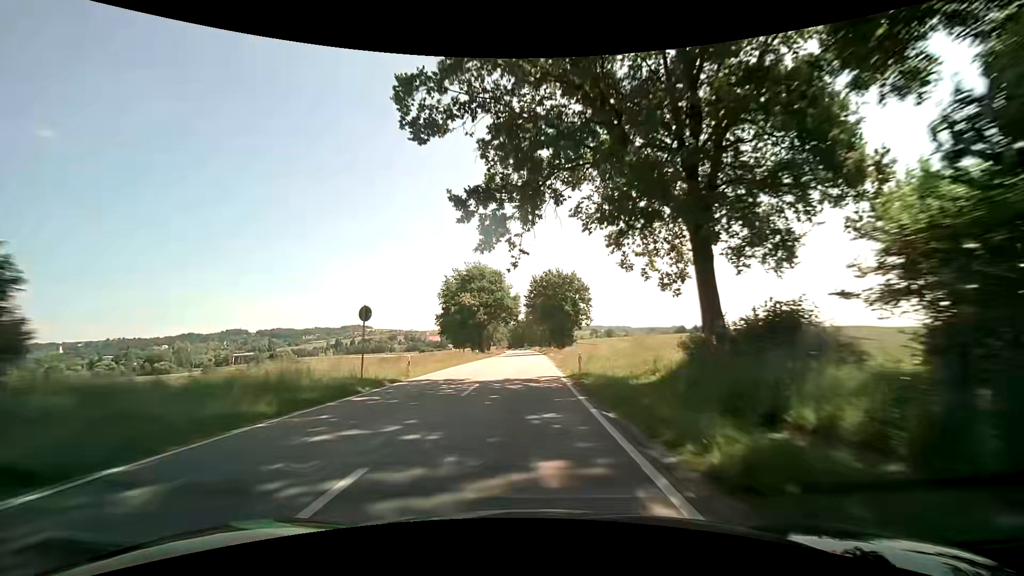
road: secondary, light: Day
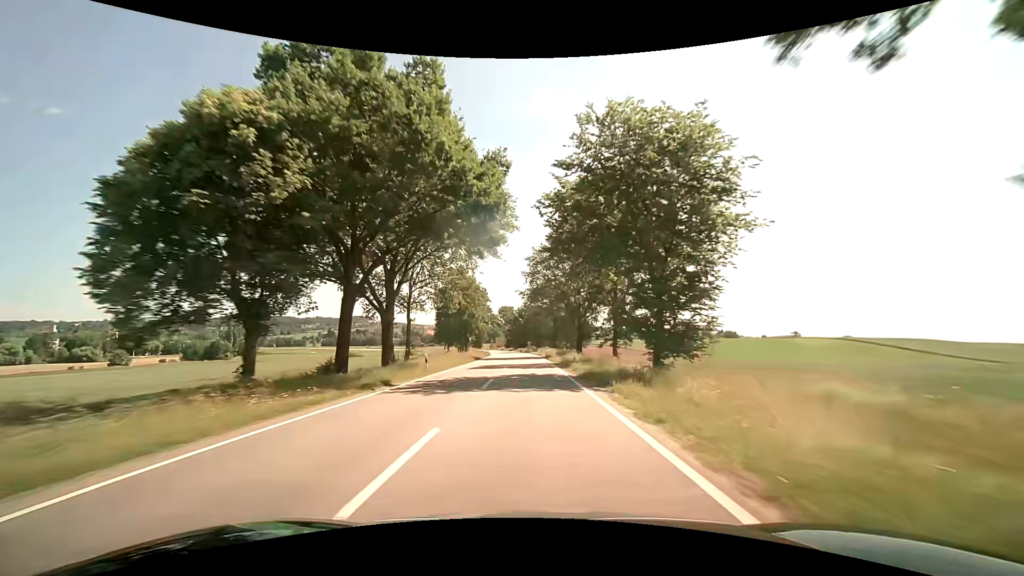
(-0.8, +69.3) m; -1°
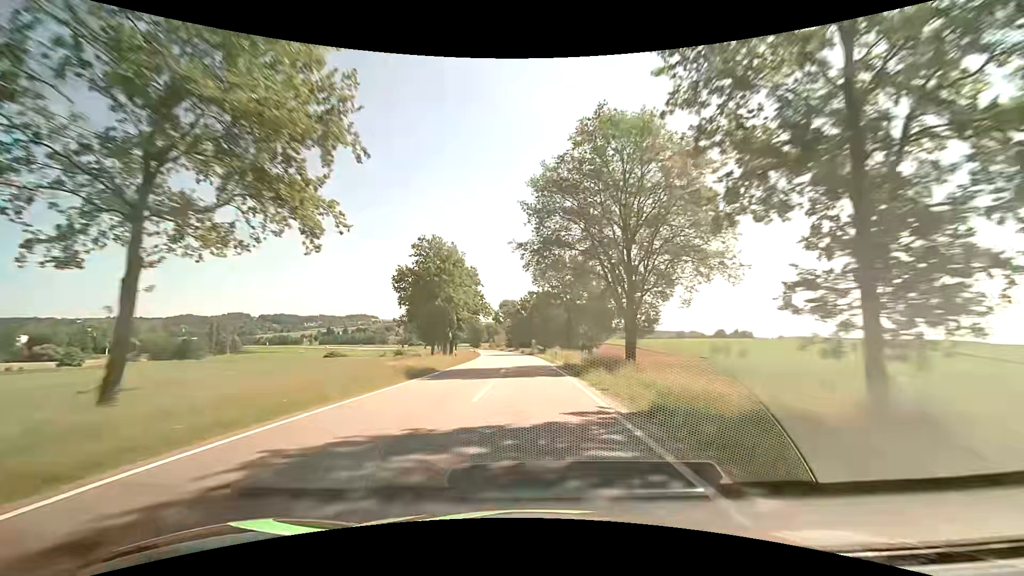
(0.0, +28.1) m; 0°
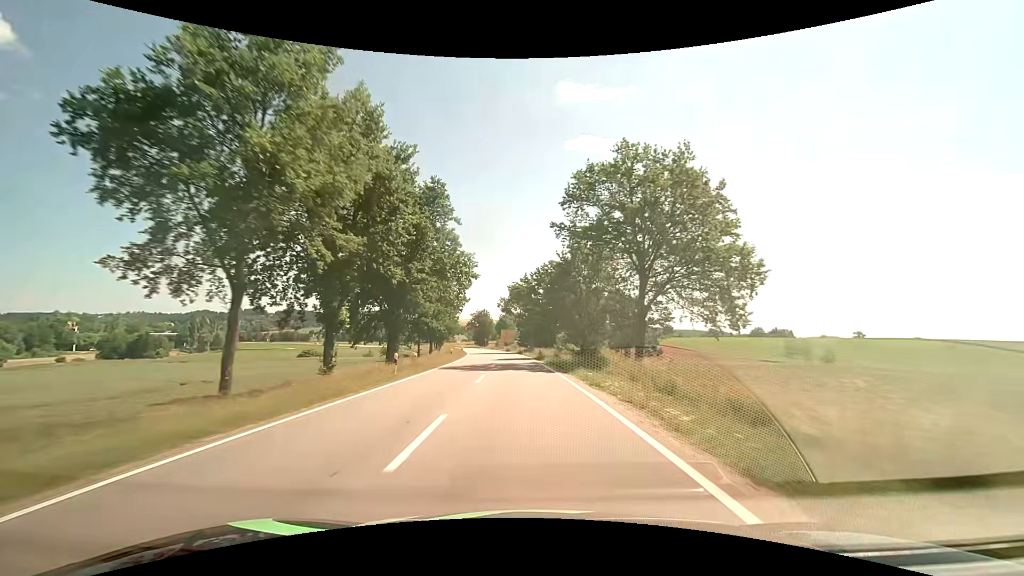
(-0.8, +42.4) m; -2°
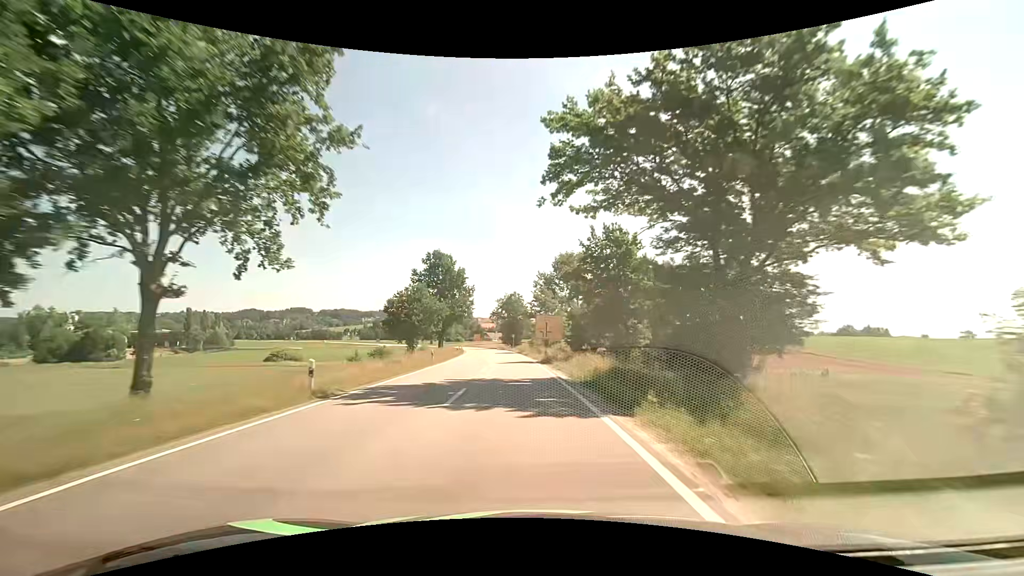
(-2.3, +54.6) m; -5°
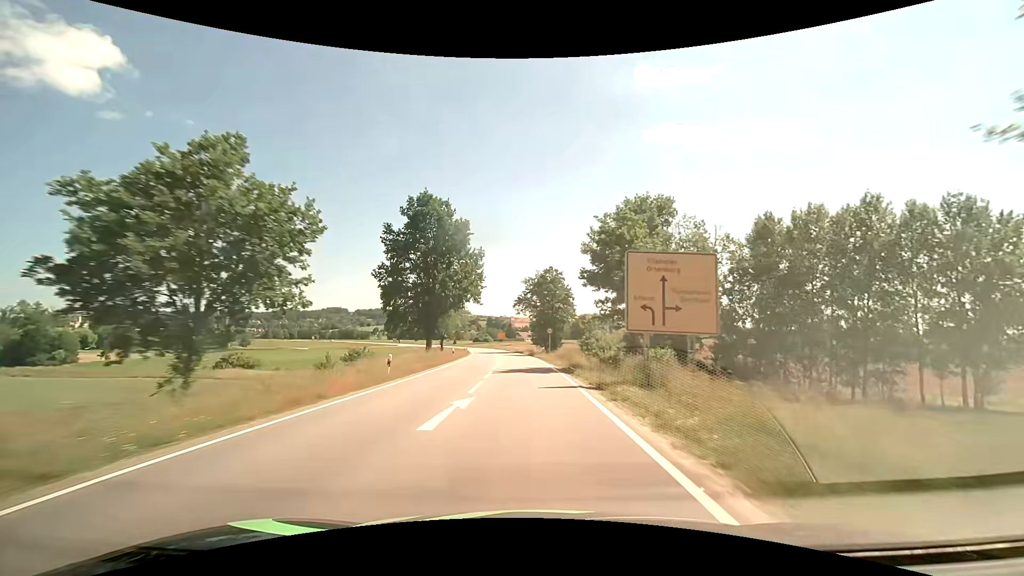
(-1.4, +38.8) m; -4°
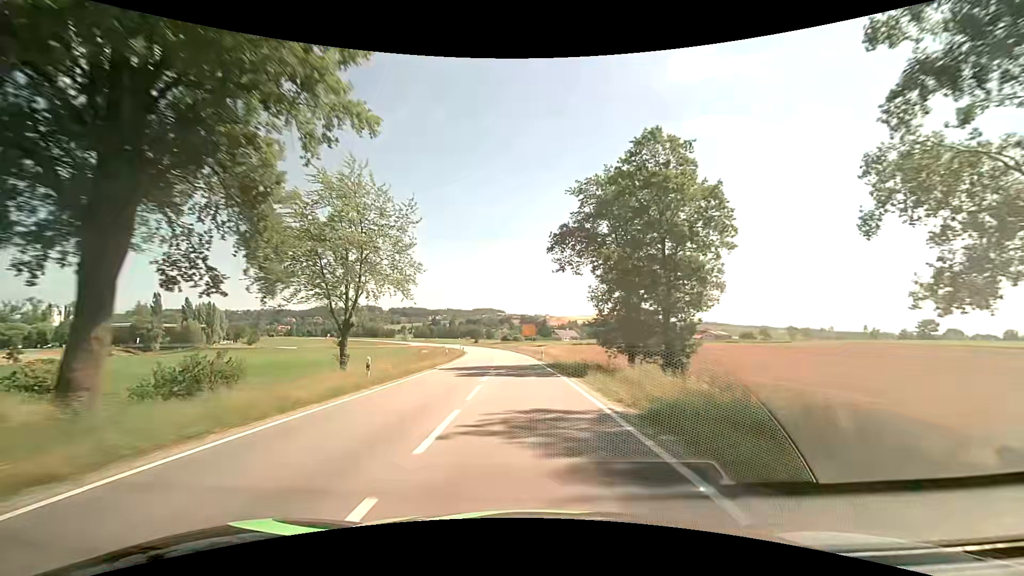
(-1.8, +49.2) m; -4°
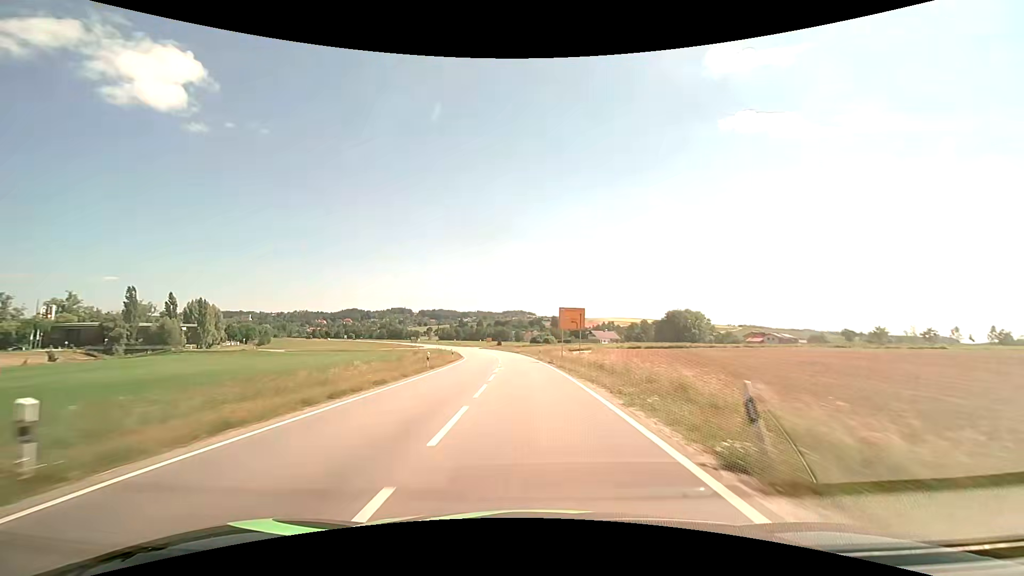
(-1.2, +35.7) m; -4°
(0, +10) (0, +20) (-1, +30) (-1, +40) (-2, +50) (-3, +60) (-4, +70) (-5, +80) (-6, +90) (-7, +100) m
